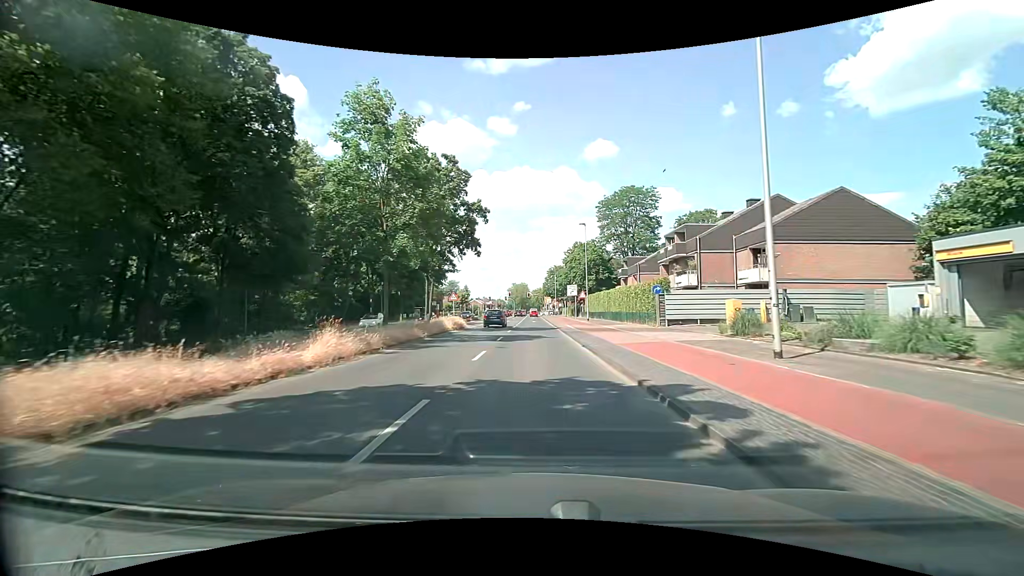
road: secondary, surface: asphalt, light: Day
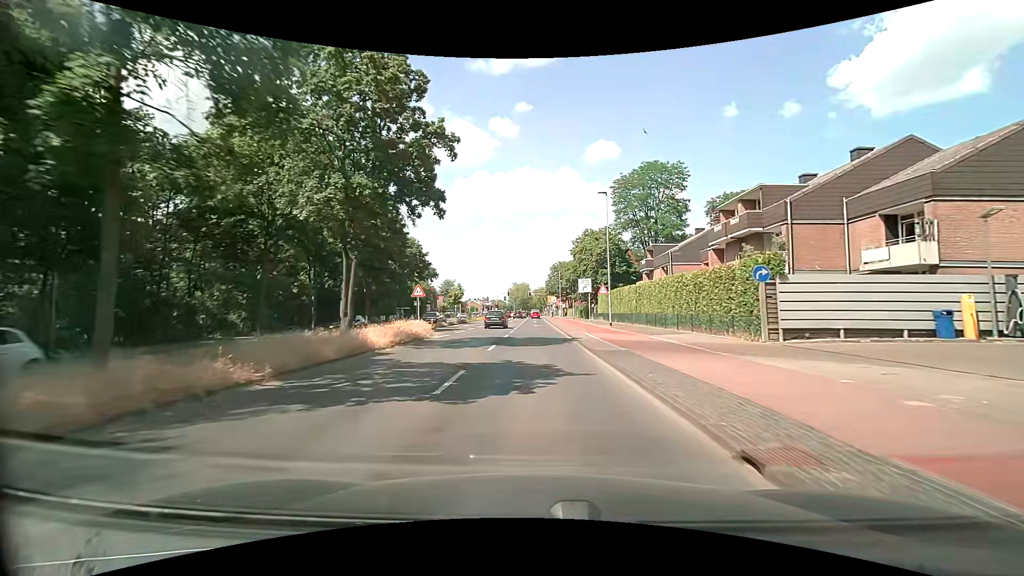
(-0.2, +14.4) m; -1°
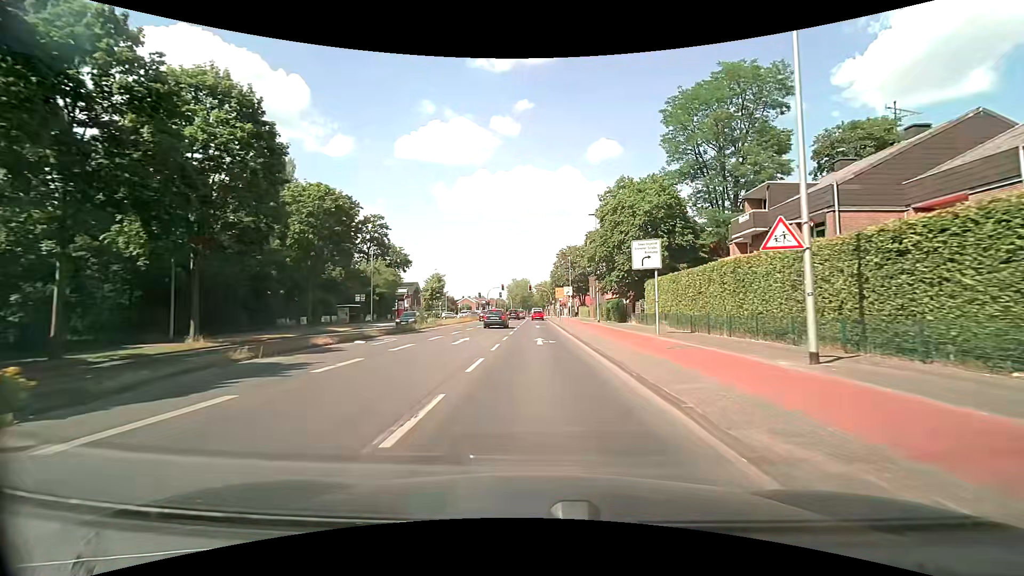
(-0.2, +27.1) m; 0°
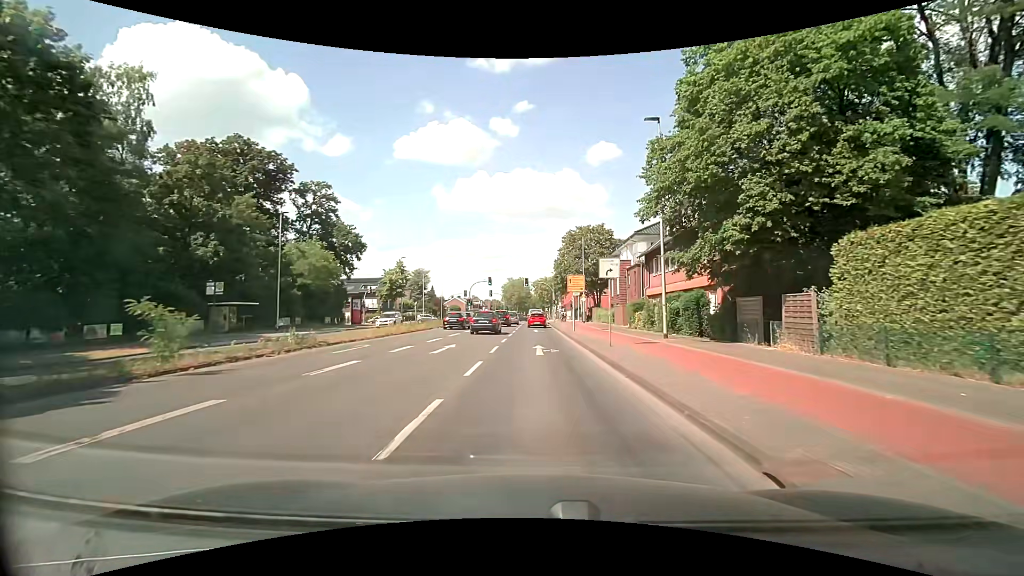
(0.0, +24.4) m; +1°
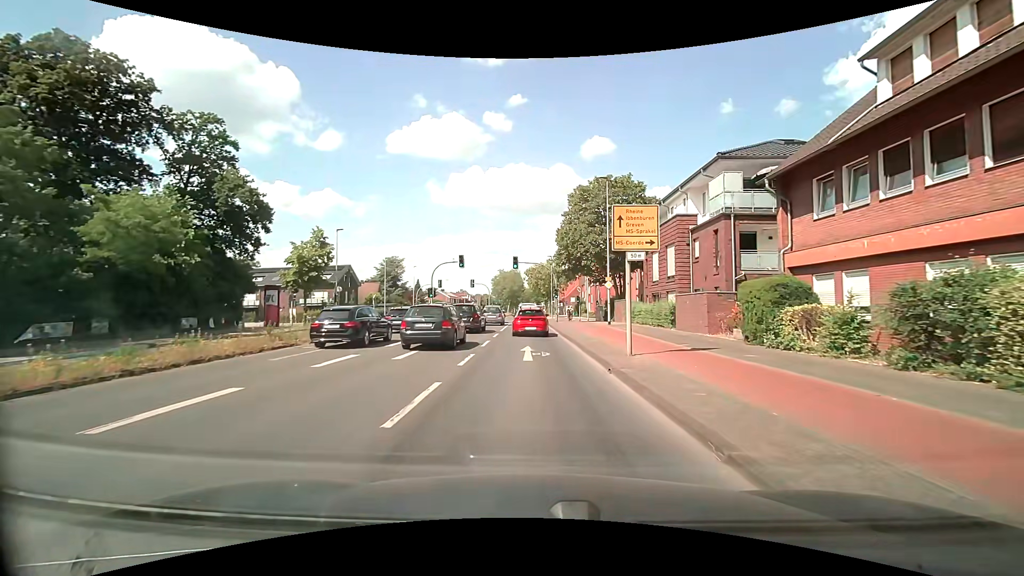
(-0.1, +23.0) m; 0°
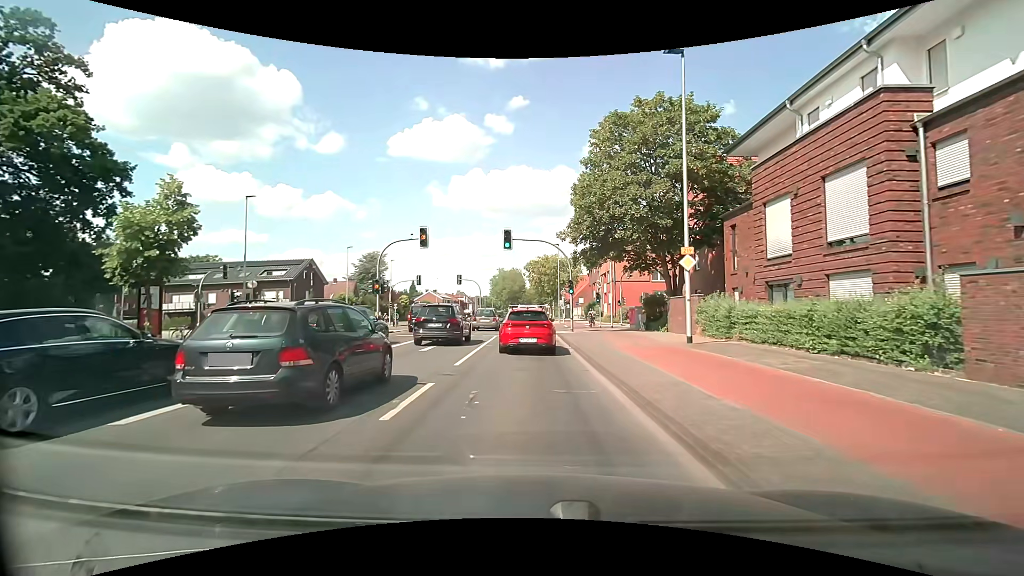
(-0.1, +17.2) m; -1°
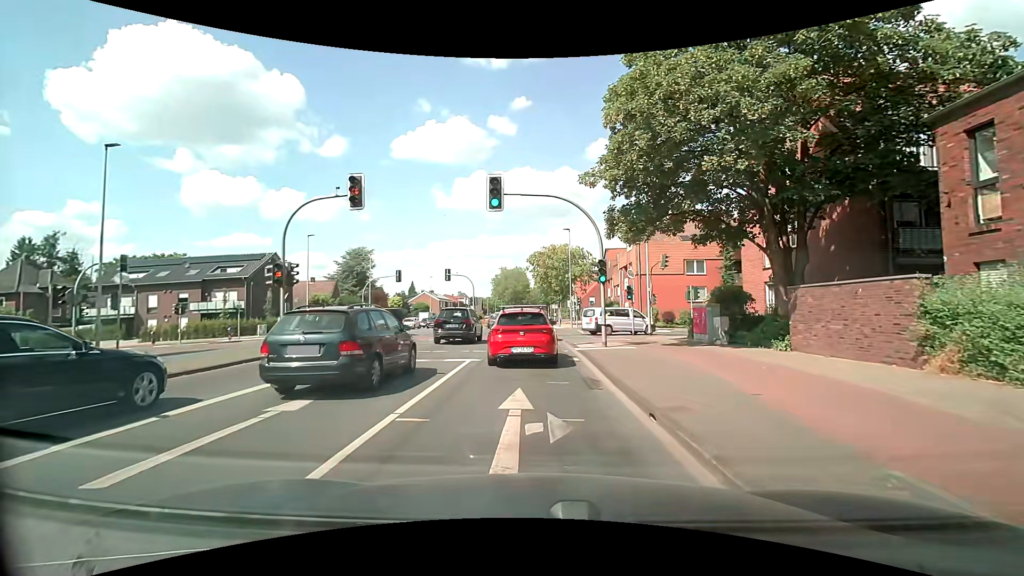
(+0.1, +12.5) m; -1°
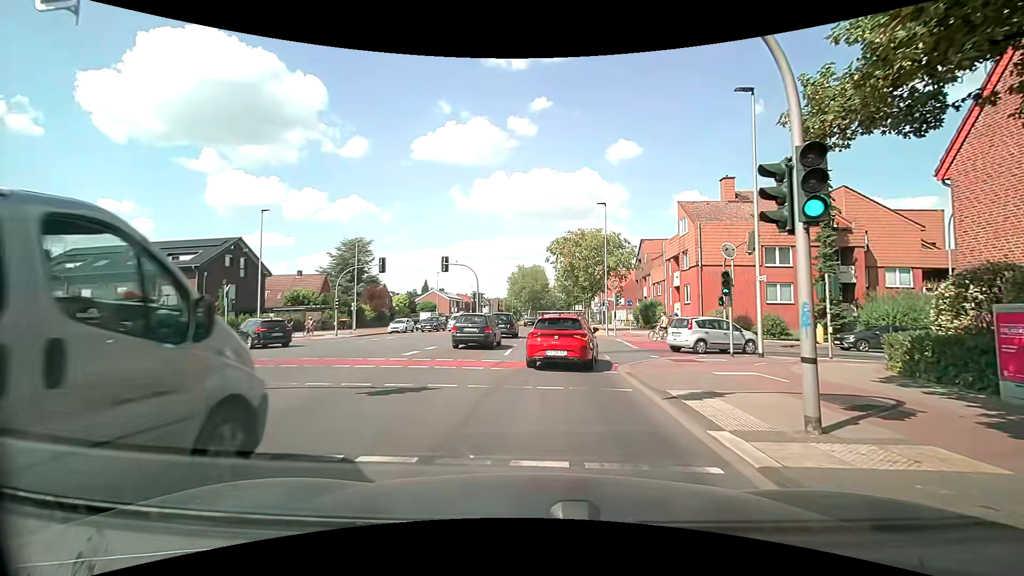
(-0.1, +12.9) m; -2°
(0, +10) (+2, +20) (+10, +25) (+20, +25) (+30, +24) (+40, +24) (+50, +23) (+60, +22) (+70, +22) (+80, +21) m
